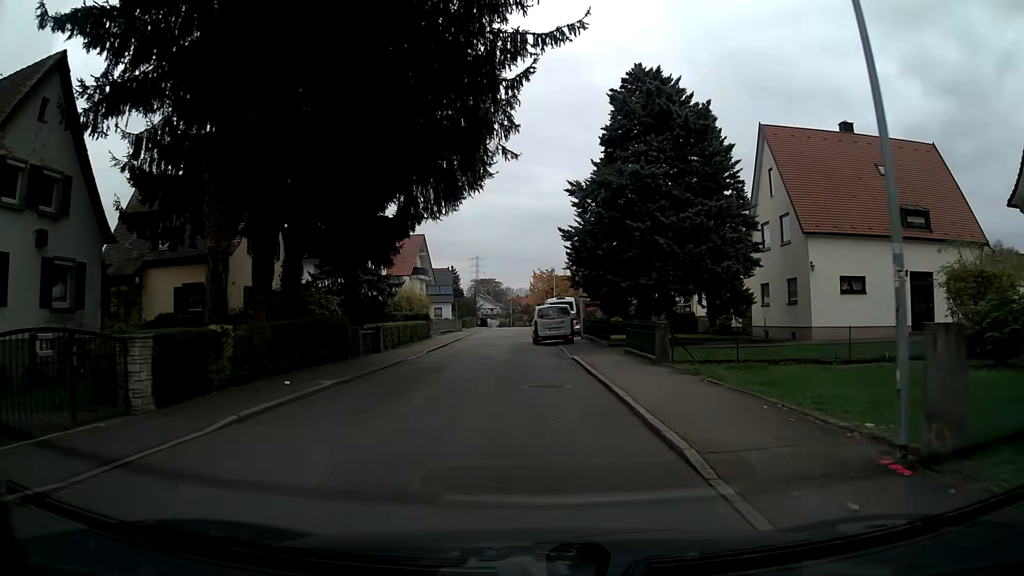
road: residential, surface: asphalt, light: Day
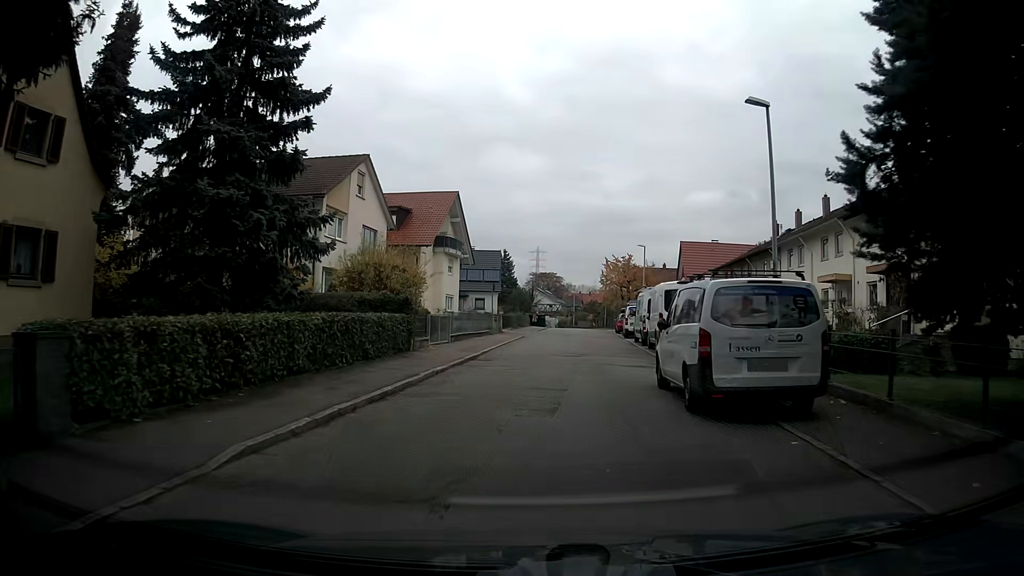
(-1.3, +22.8) m; -6°
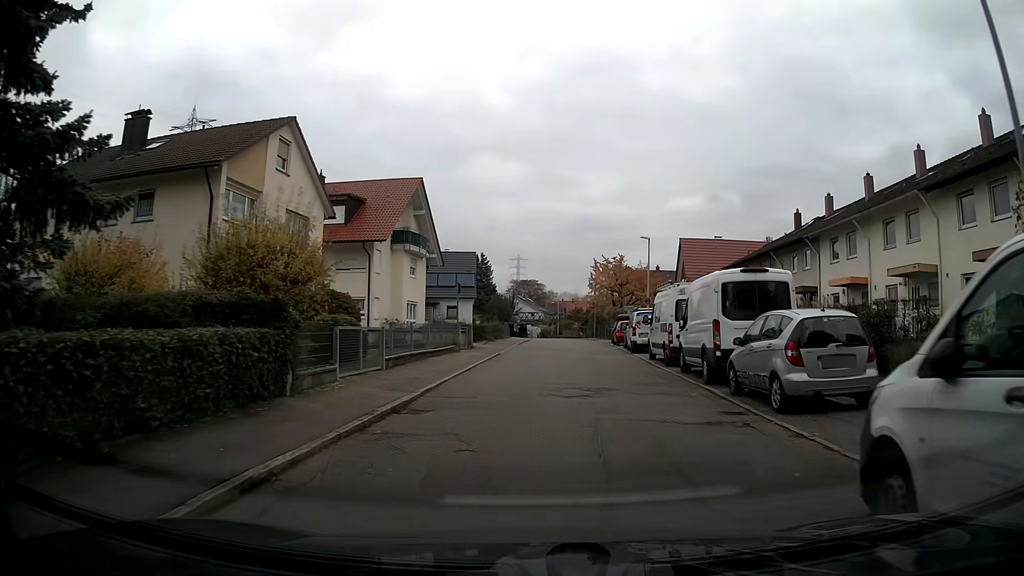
(+0.2, +9.0) m; +3°
(0, +10) (+1, +20) (+2, +30) (+3, +40) (+3, +50) (+3, +60) (+3, +70) (+2, +80) (+1, +90) (0, +100) m
